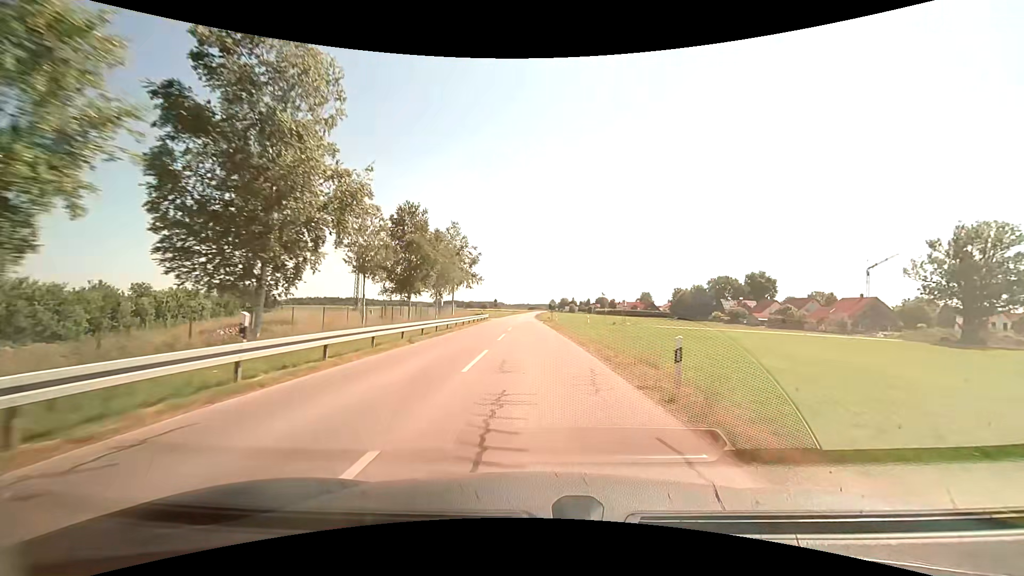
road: tertiary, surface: asphalt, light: Day
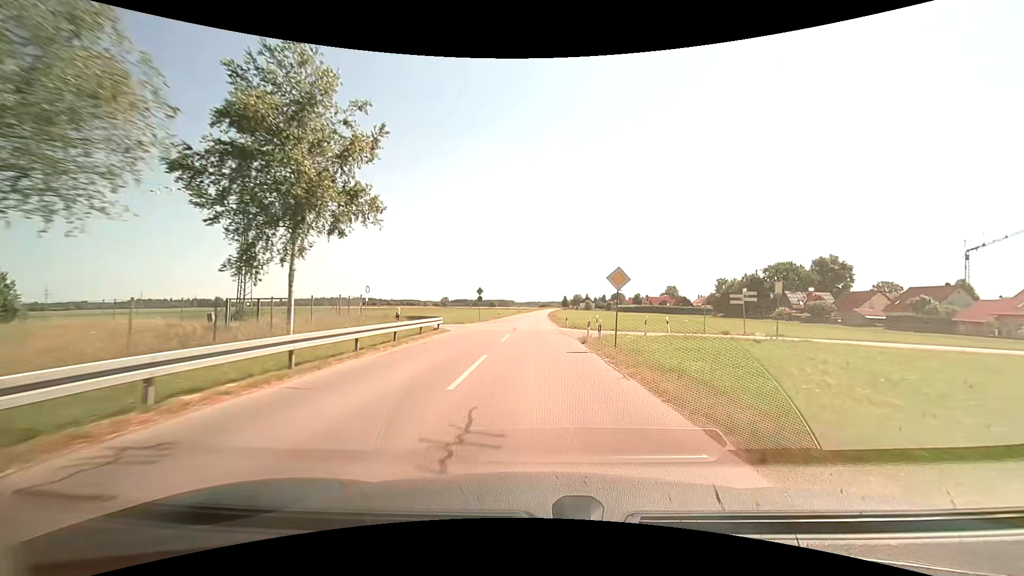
(-0.4, +38.5) m; -1°
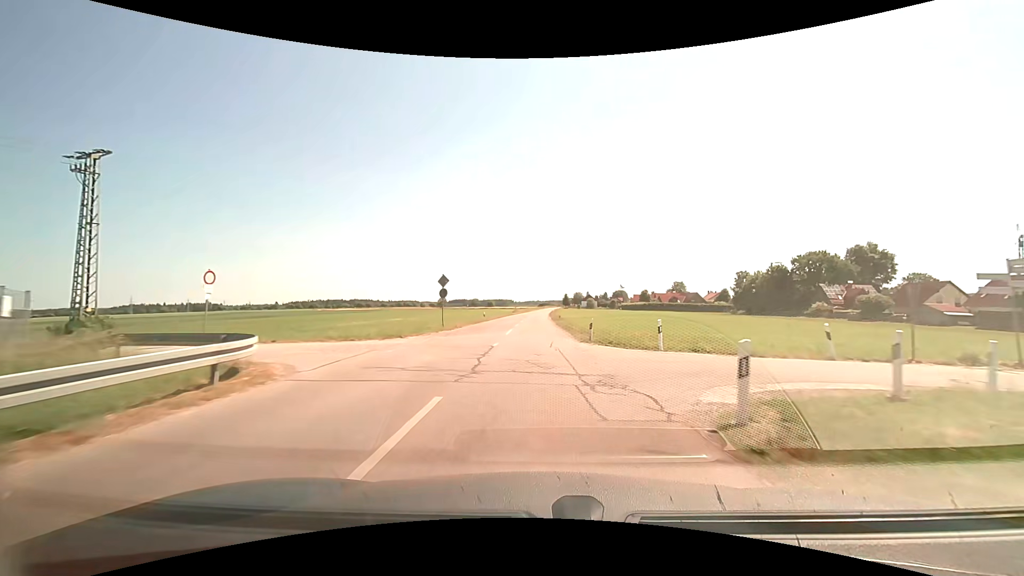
(0.0, +18.7) m; 0°
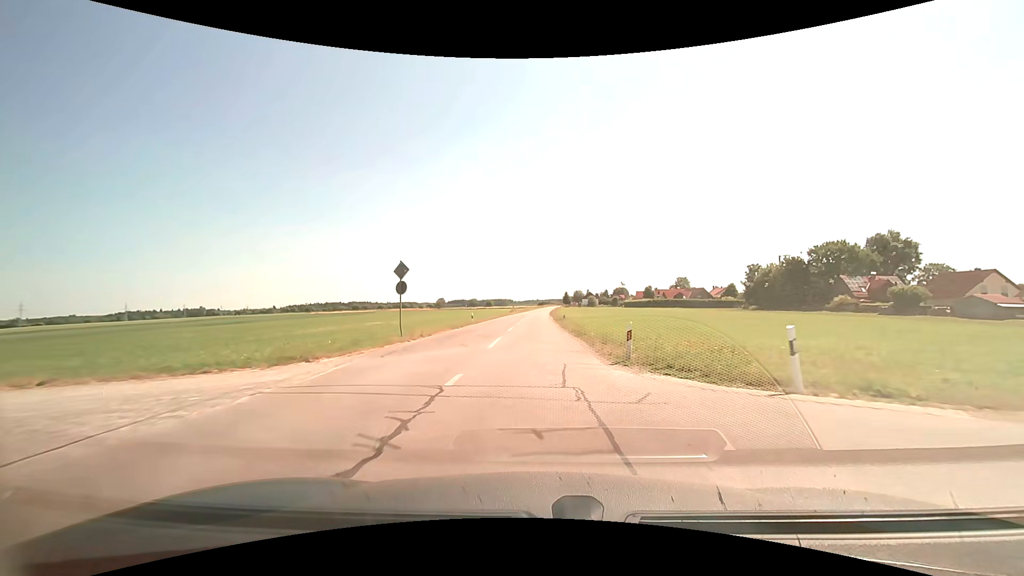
(0.0, +9.2) m; 0°
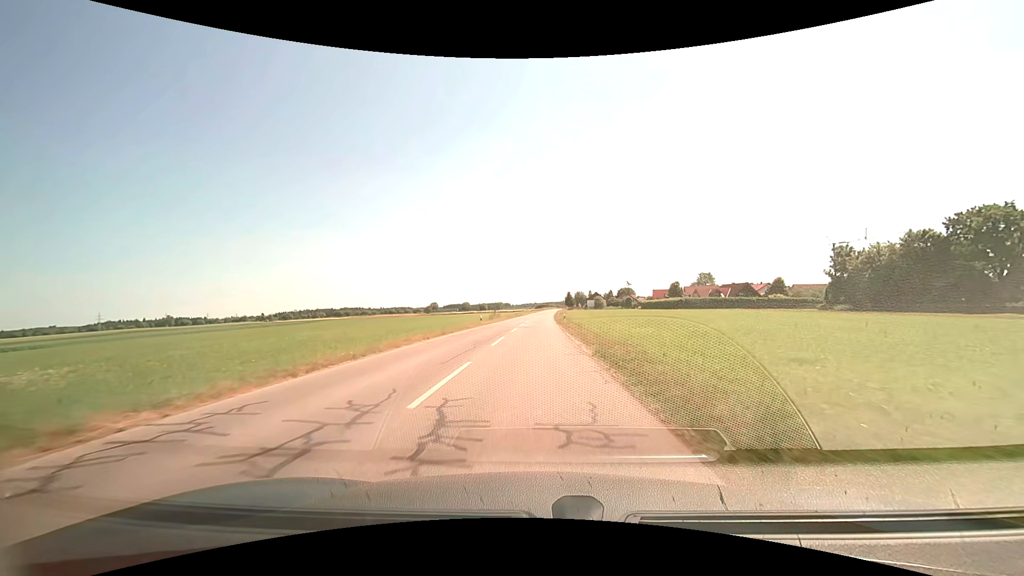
(-0.1, +45.2) m; 0°
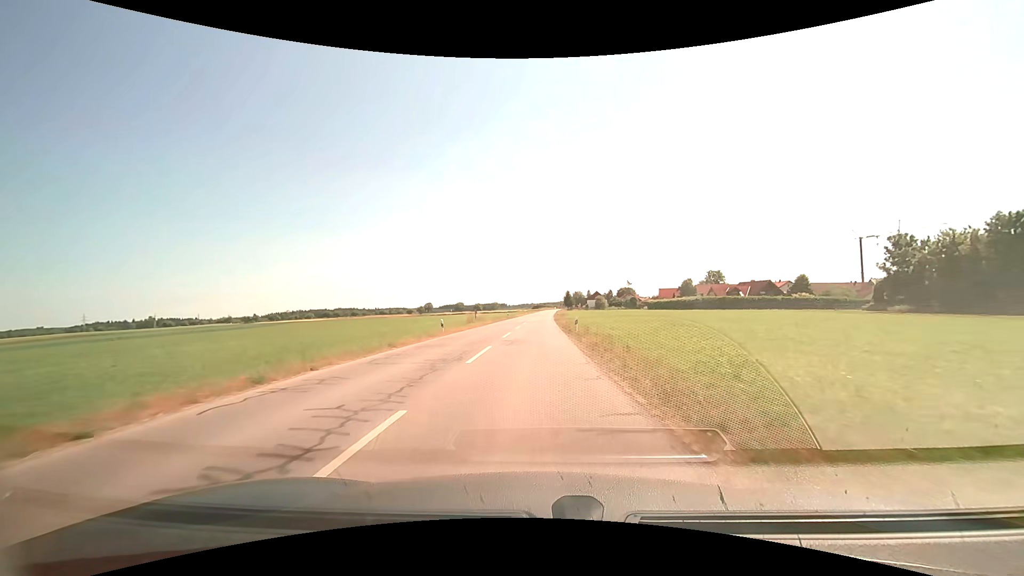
(0.0, +18.1) m; 0°
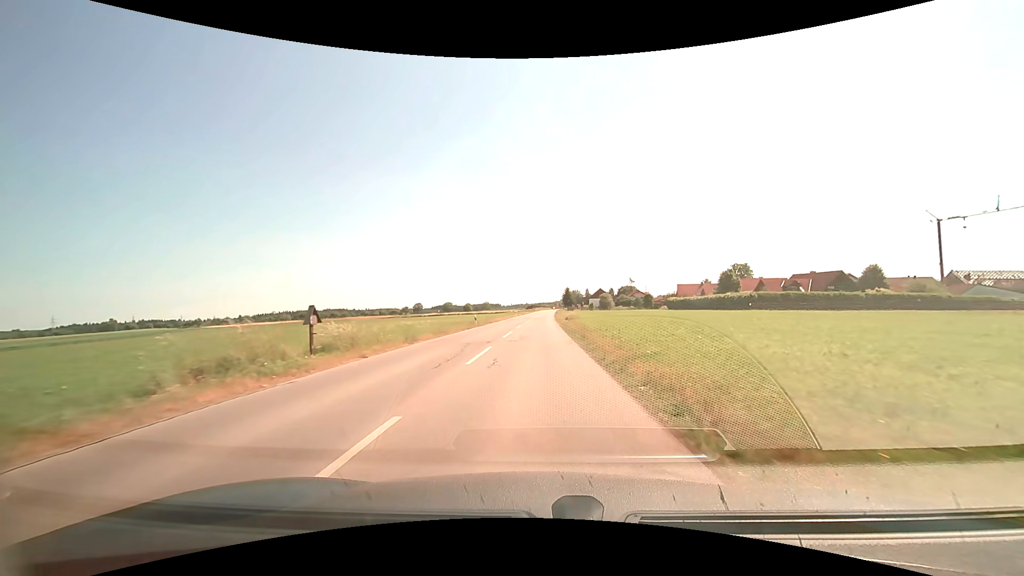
(+0.2, +36.4) m; +1°
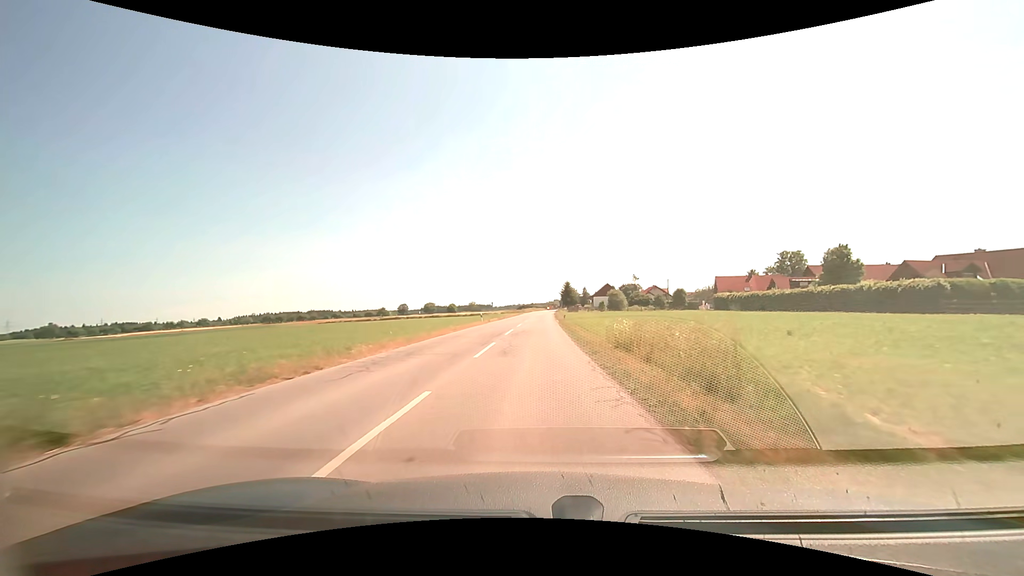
(+0.5, +46.1) m; +1°
(0, +10) (0, +20) (0, +30) (0, +40) (0, +50) (+1, +60) (+1, +70) (+1, +80) (+1, +90) (+1, +100) m
